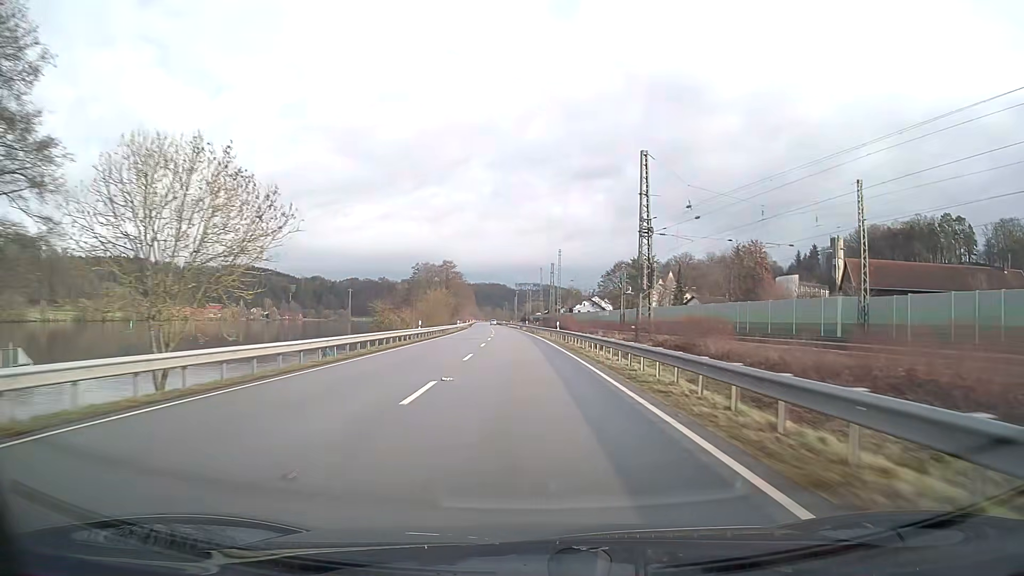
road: primary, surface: asphalt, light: Day
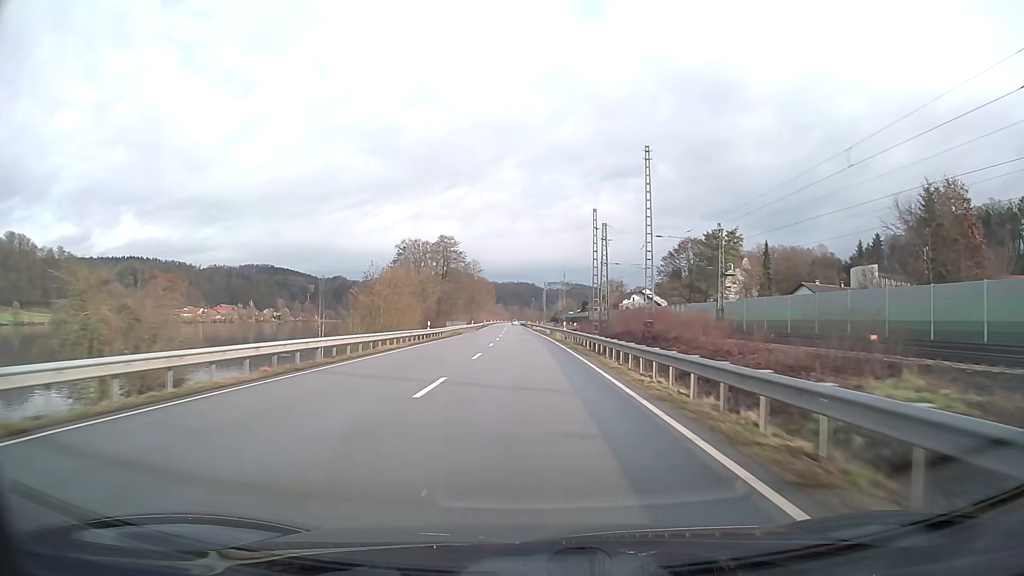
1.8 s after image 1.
(-1.0, +47.4) m; -2°
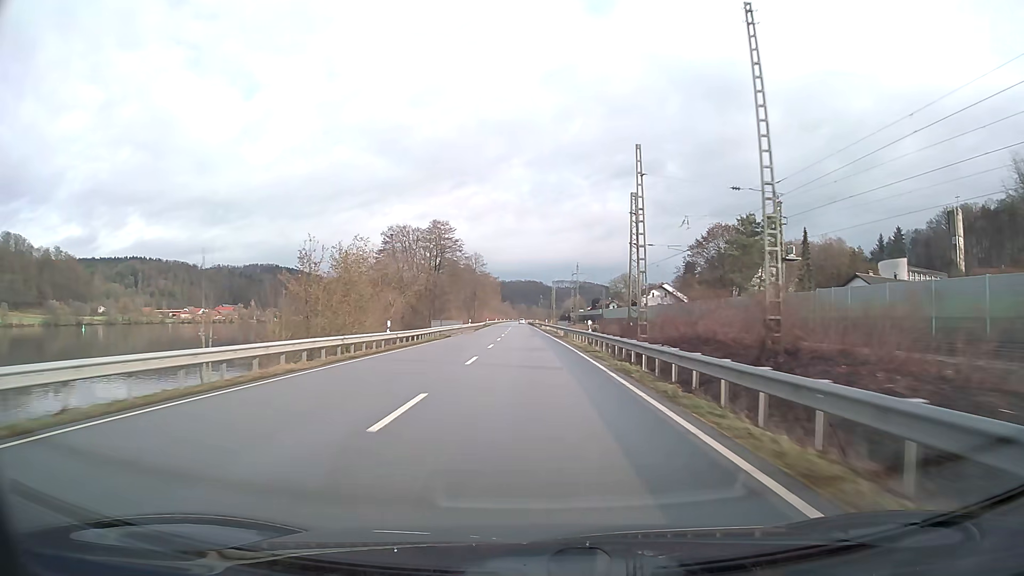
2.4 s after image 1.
(-0.1, +15.8) m; -1°
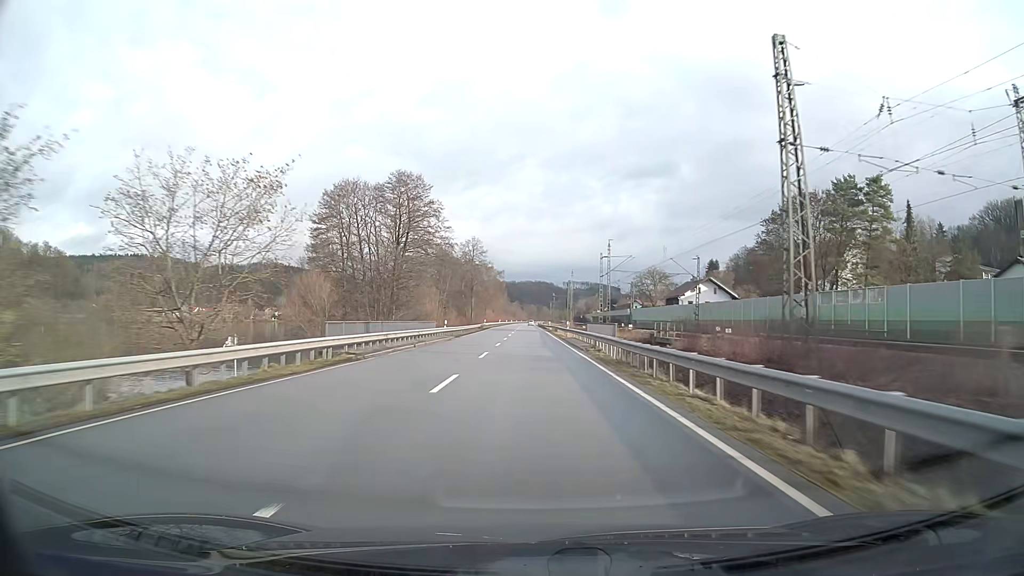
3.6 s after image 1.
(-0.2, +31.7) m; -1°
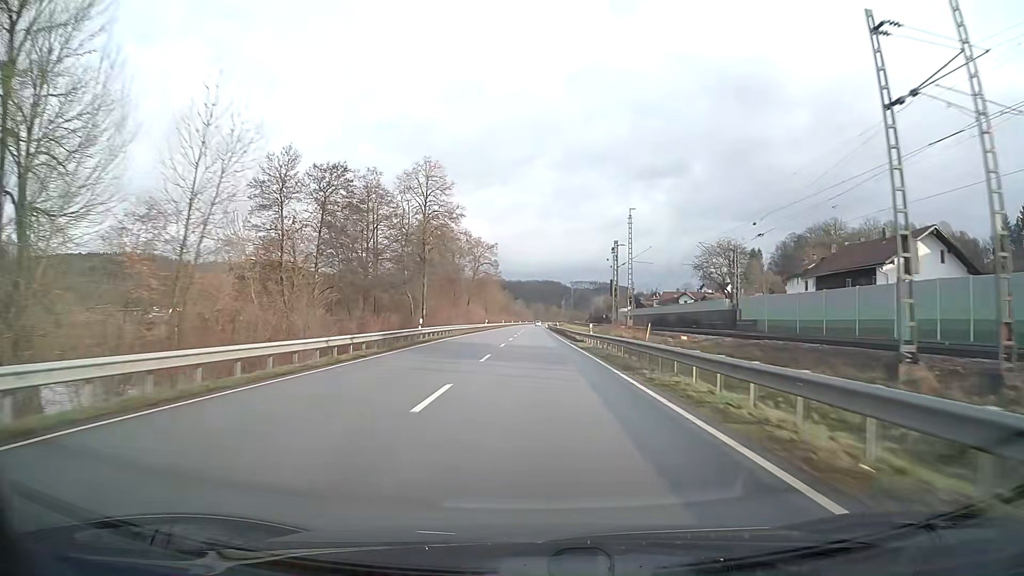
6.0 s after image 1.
(-0.3, +63.3) m; 0°
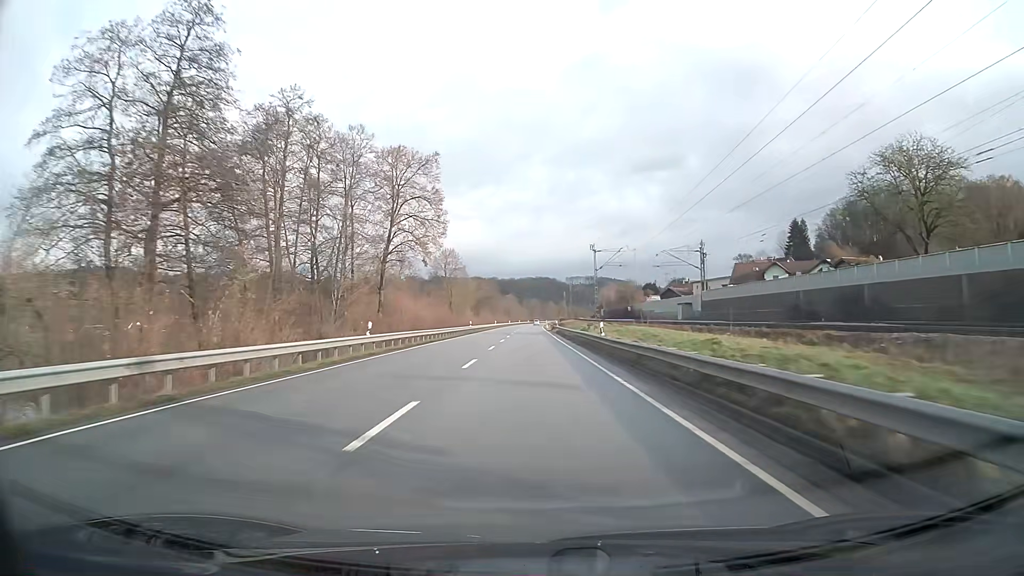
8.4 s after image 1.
(+0.3, +63.3) m; 0°
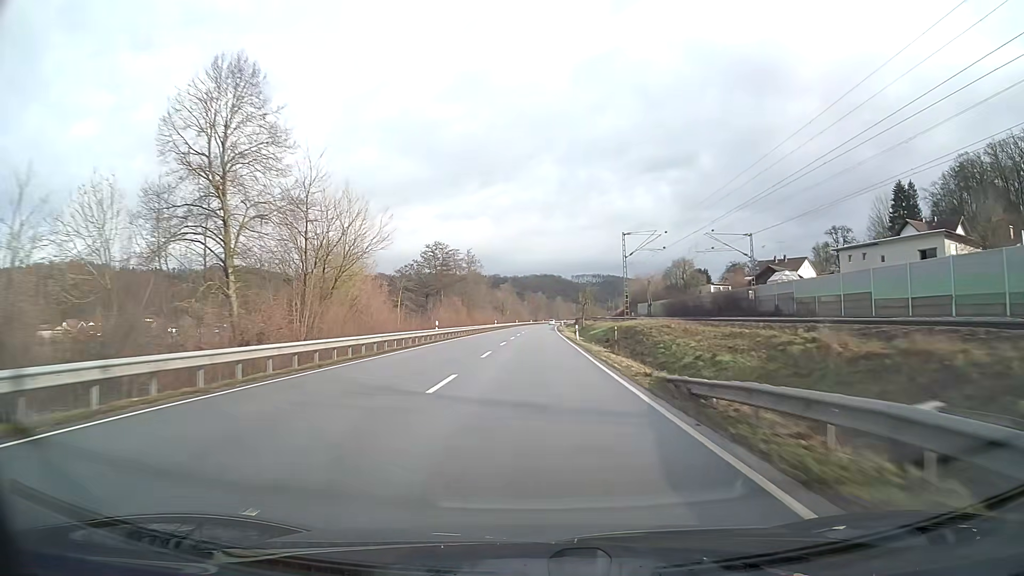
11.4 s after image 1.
(-0.3, +79.2) m; 0°
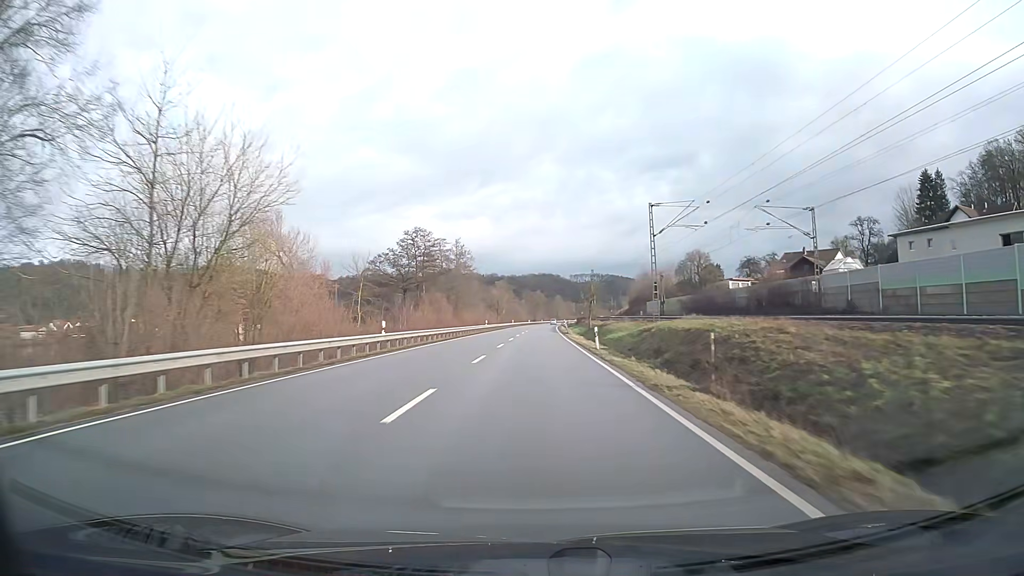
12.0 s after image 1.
(0.0, +15.8) m; 0°
(0, +10) (0, +20) (0, +30) (0, +40) (0, +50) (0, +60) (+1, +70) (+1, +80) (+1, +90) (+1, +100) m
